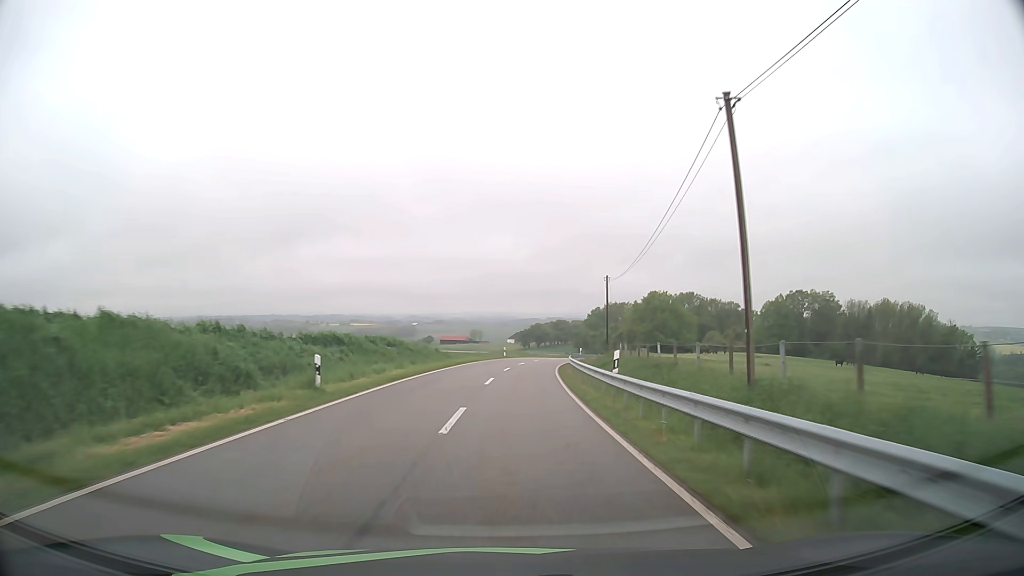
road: tertiary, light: Day
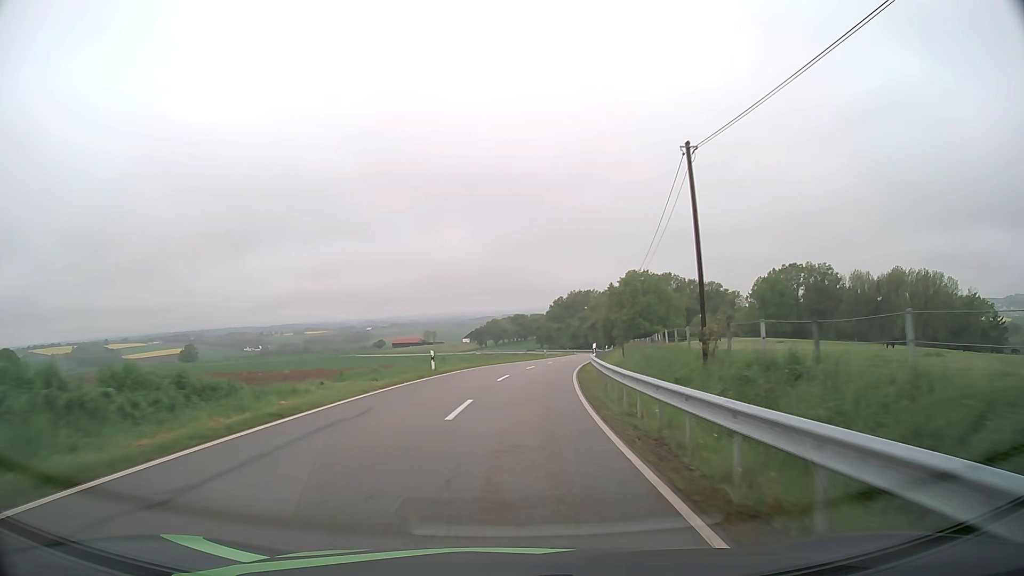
(+1.0, +34.5) m; +3°
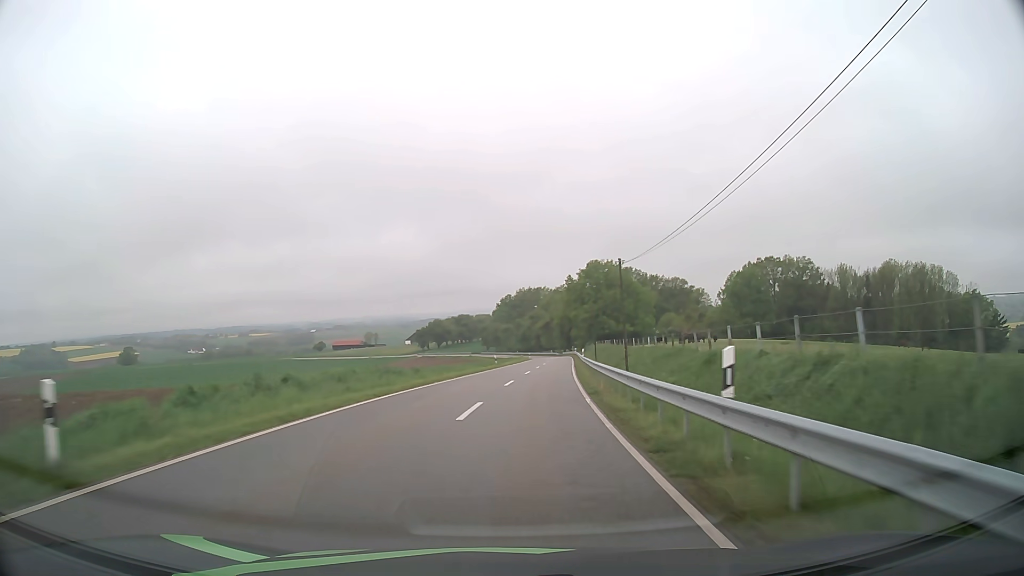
(+0.8, +23.7) m; +4°
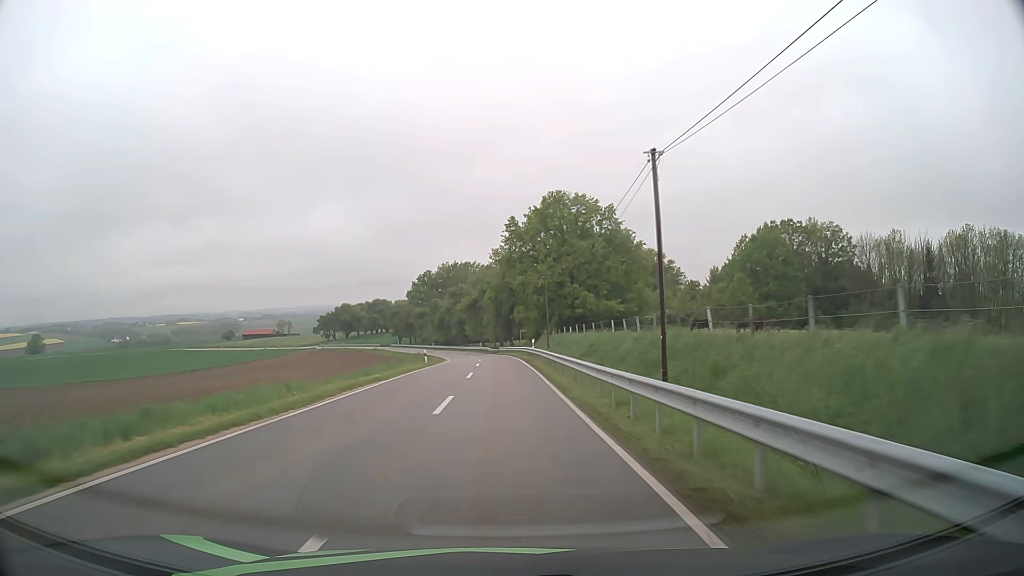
(+4.6, +59.8) m; +6°
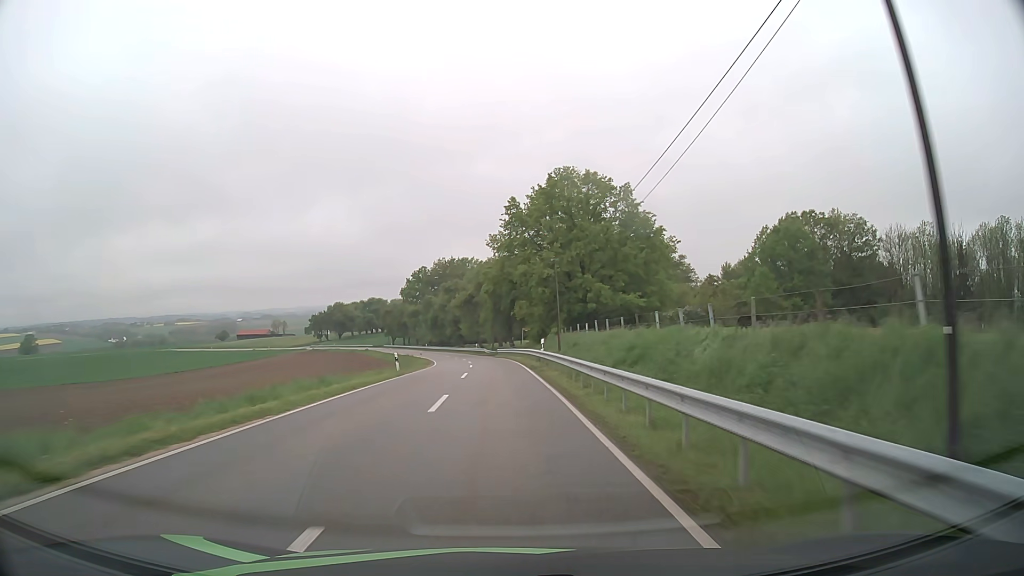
(0.0, +11.8) m; 0°
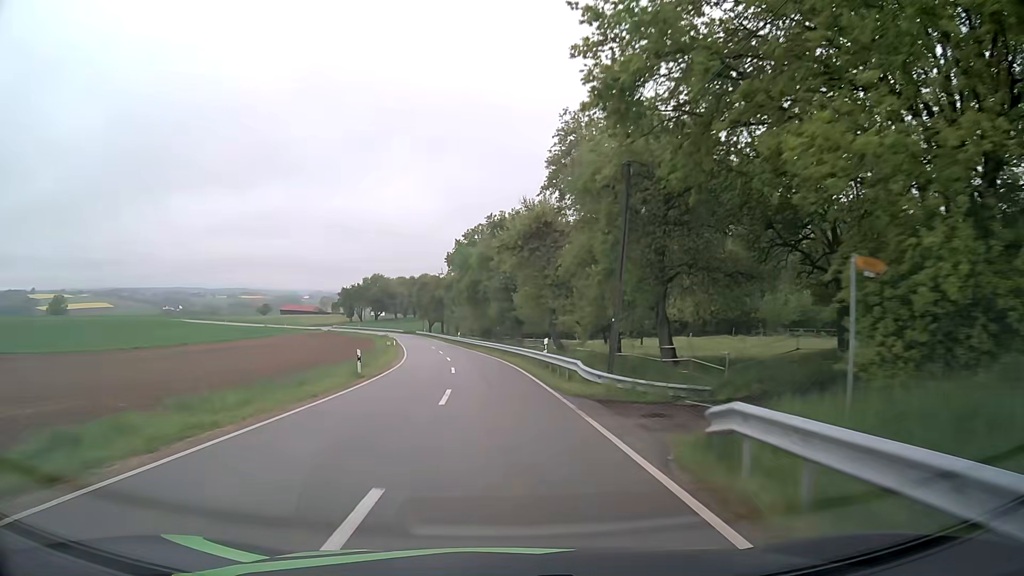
(-2.3, +59.0) m; -6°
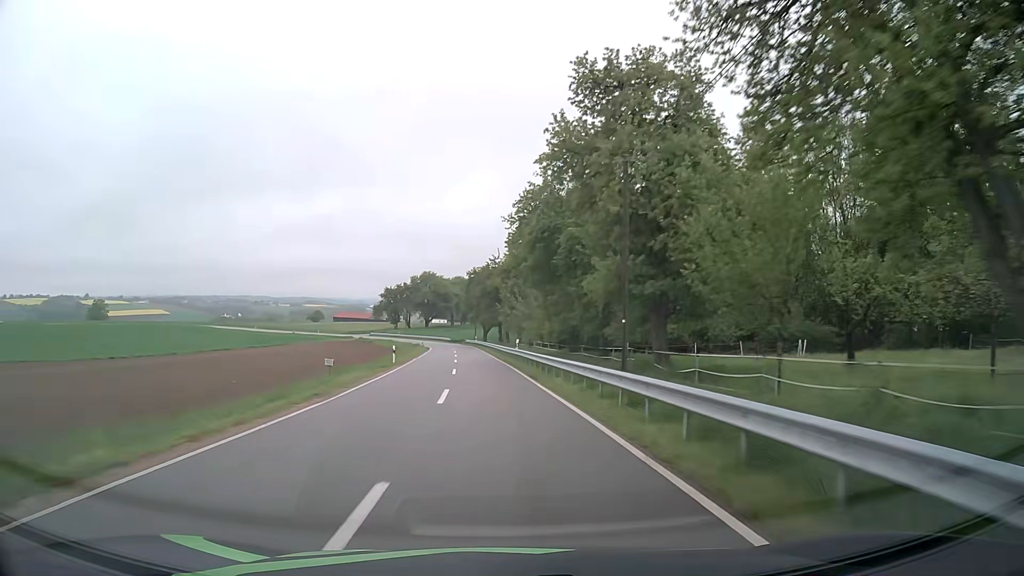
(-1.8, +35.8) m; -6°
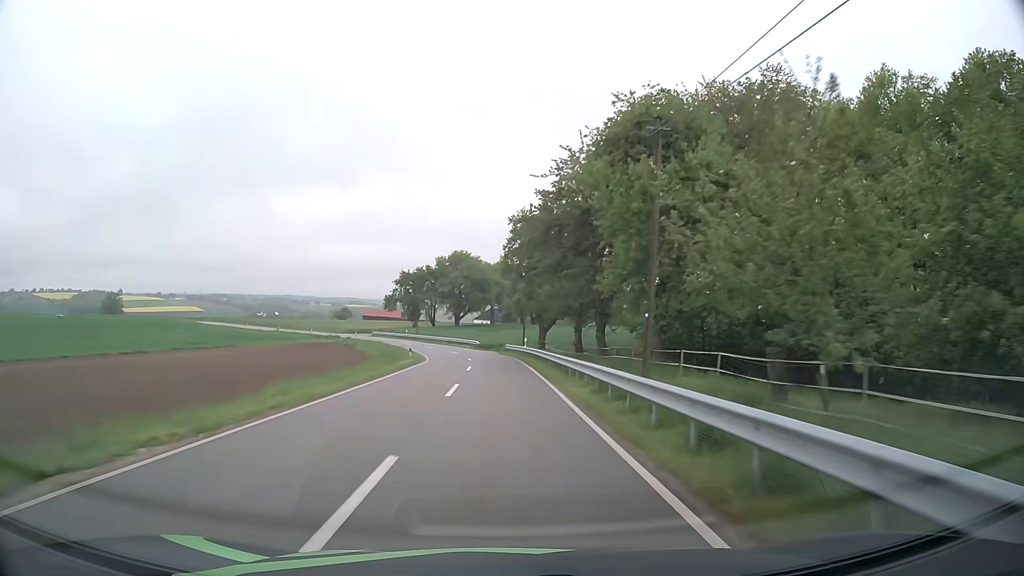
(-2.3, +46.7) m; -4°
(0, +10) (0, +20) (0, +30) (-1, +40) (-2, +50) (-4, +60) (-6, +69) (-10, +79) (-14, +88) (-18, +97) m
